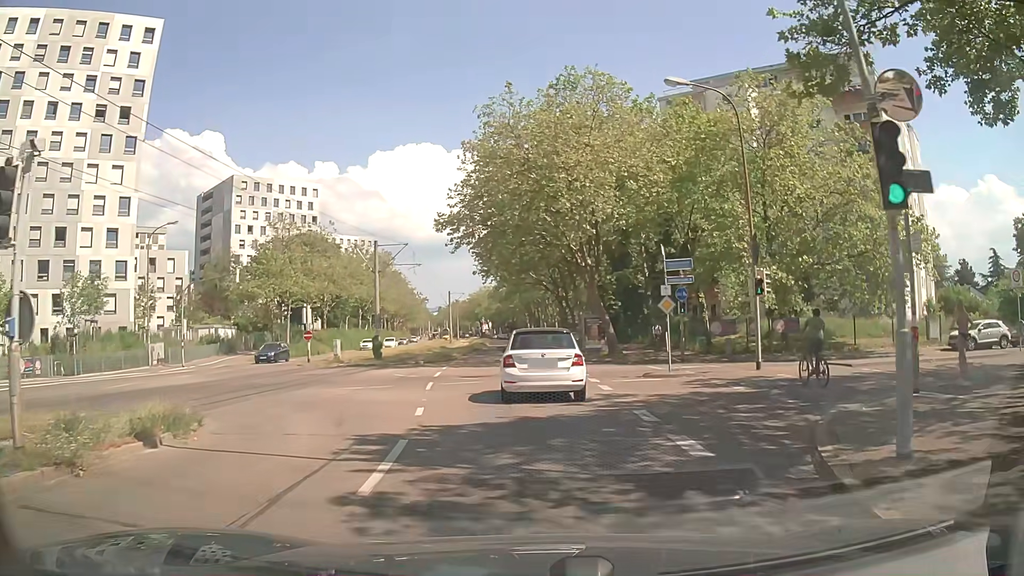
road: tertiary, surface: asphalt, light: Day
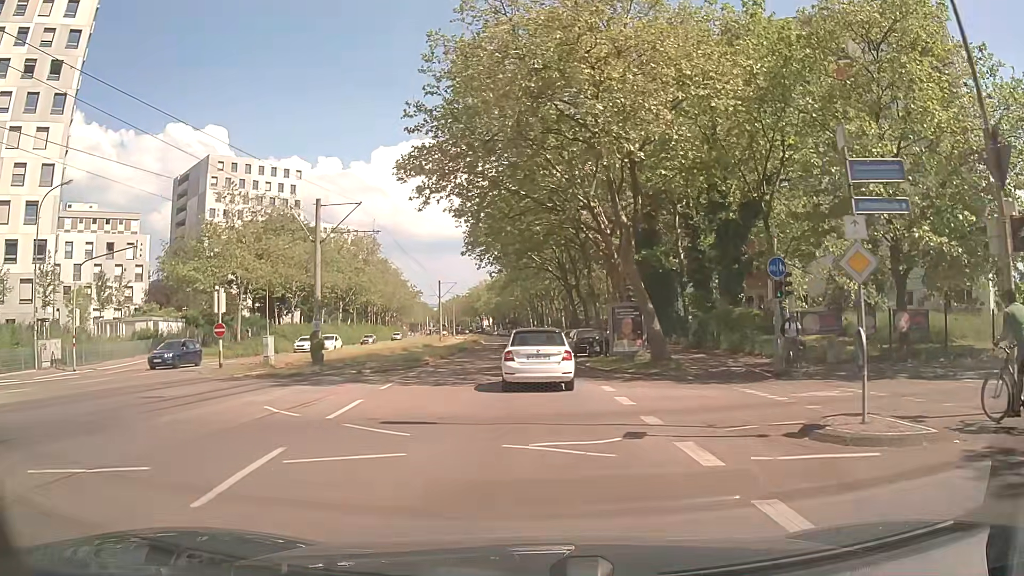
(-0.4, +12.8) m; -1°
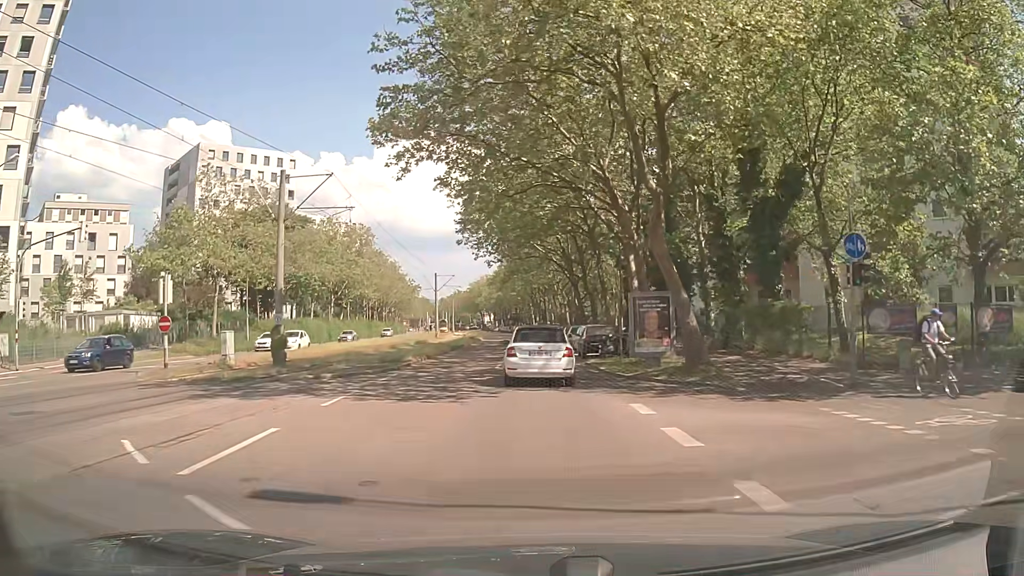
(-0.1, +5.0) m; -1°
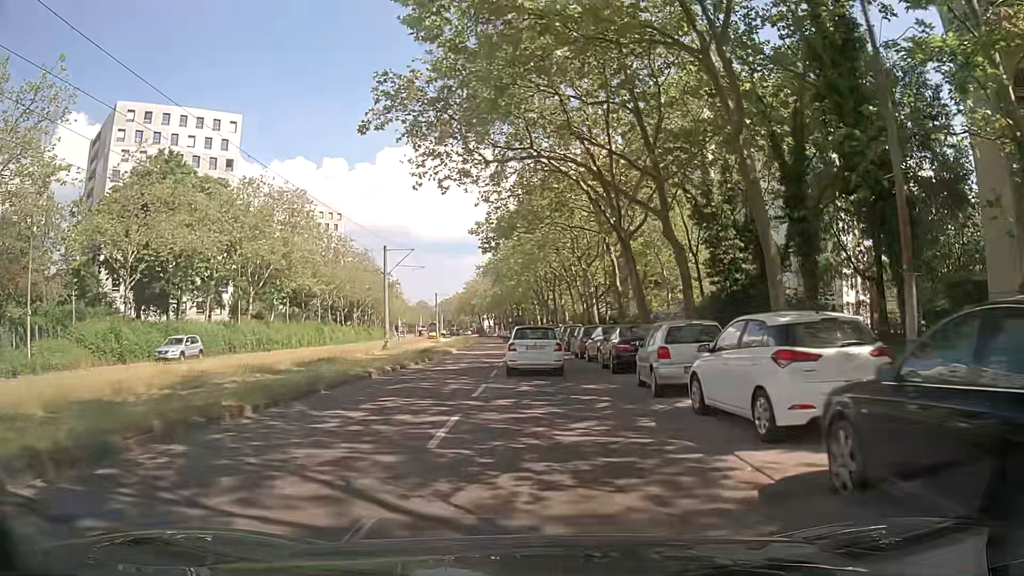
(-0.1, +28.3) m; 0°
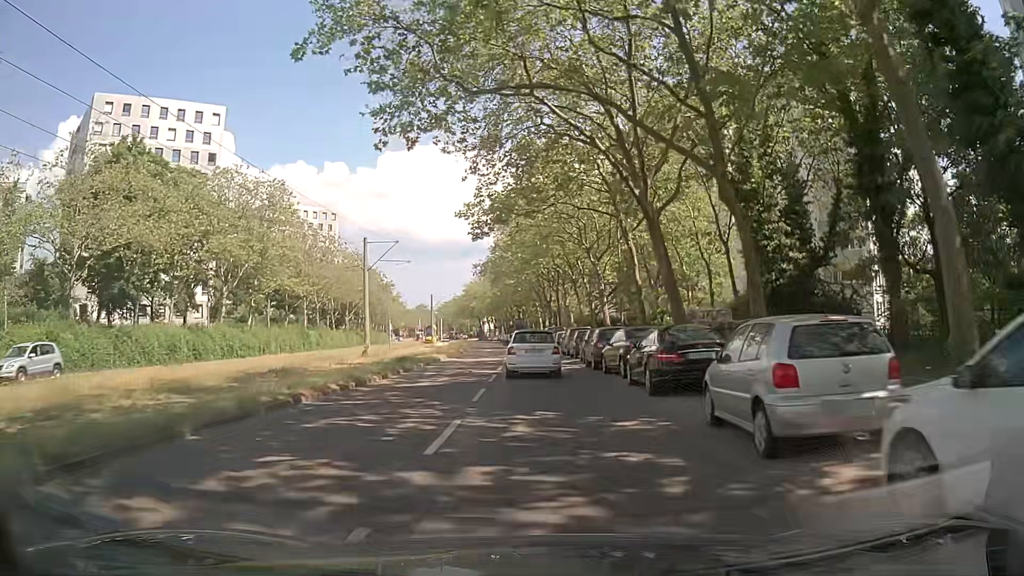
(0.0, +6.2) m; 0°
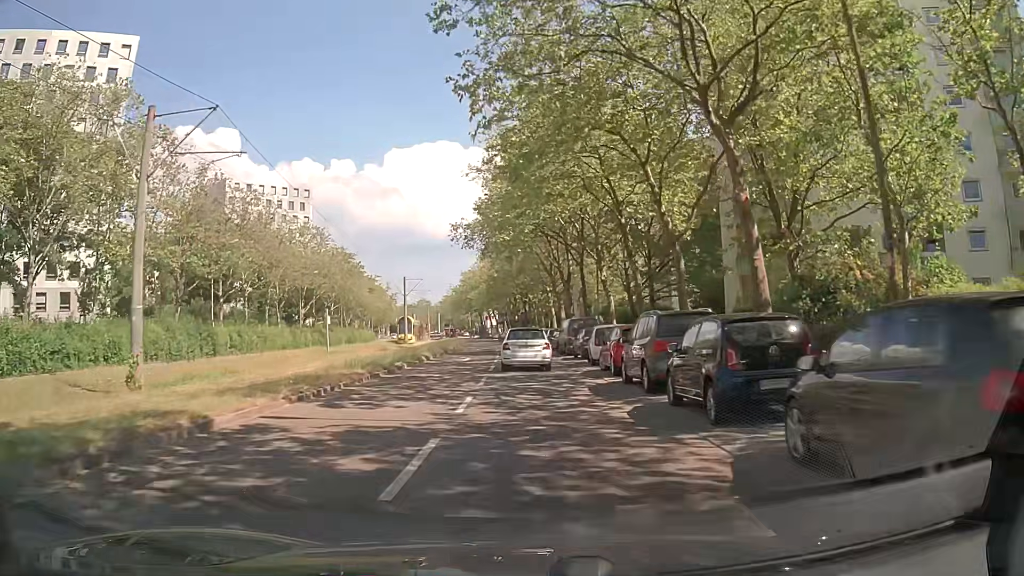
(-0.4, +26.2) m; -2°
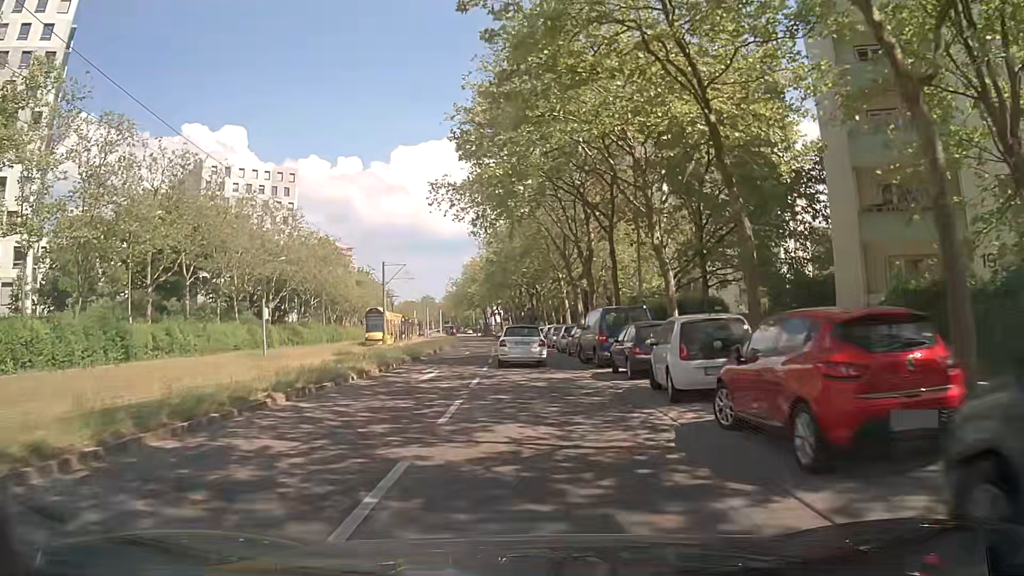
(0.0, +13.6) m; 0°
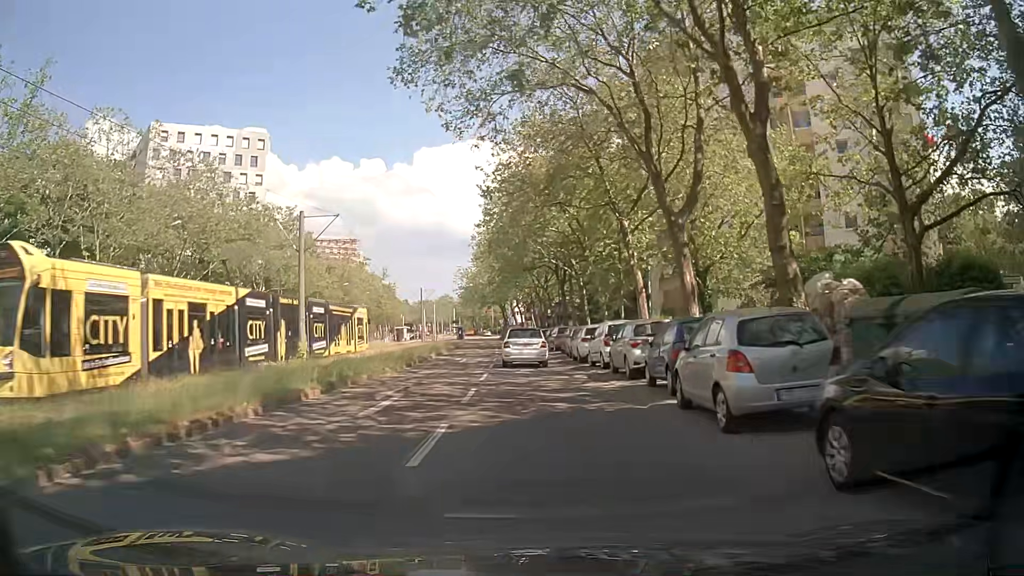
(-0.6, +26.9) m; -2°
(0, +10) (0, +20) (0, +30) (-1, +40) (-1, +50) (-2, +60) (-3, +70) (-3, +80) (-4, +90) (-5, +100) m
